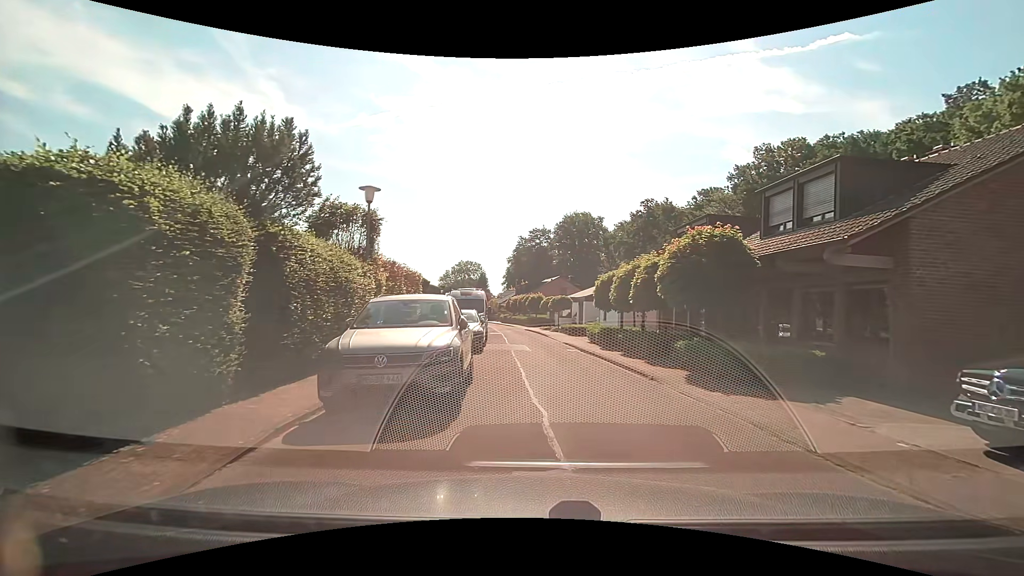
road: residential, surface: asphalt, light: Day
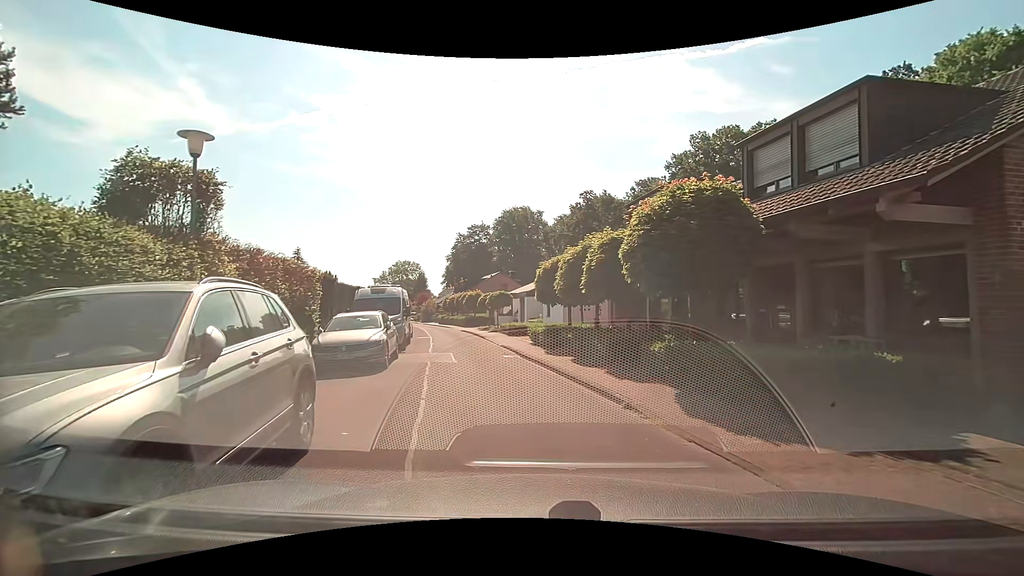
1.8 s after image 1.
(+0.3, +4.5) m; +8°
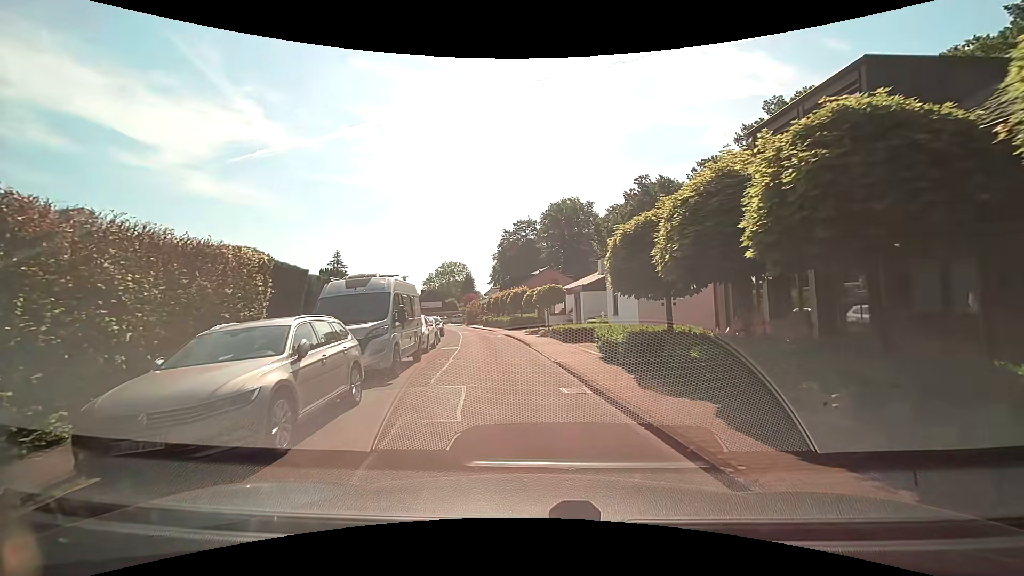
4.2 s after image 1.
(-0.4, +7.8) m; -7°
(0, +10) (-1, +20) (-3, +30) (-4, +40) (-6, +50) (-8, +59) (-10, +69) (-13, +79) (-15, +89) (-17, +98) m
